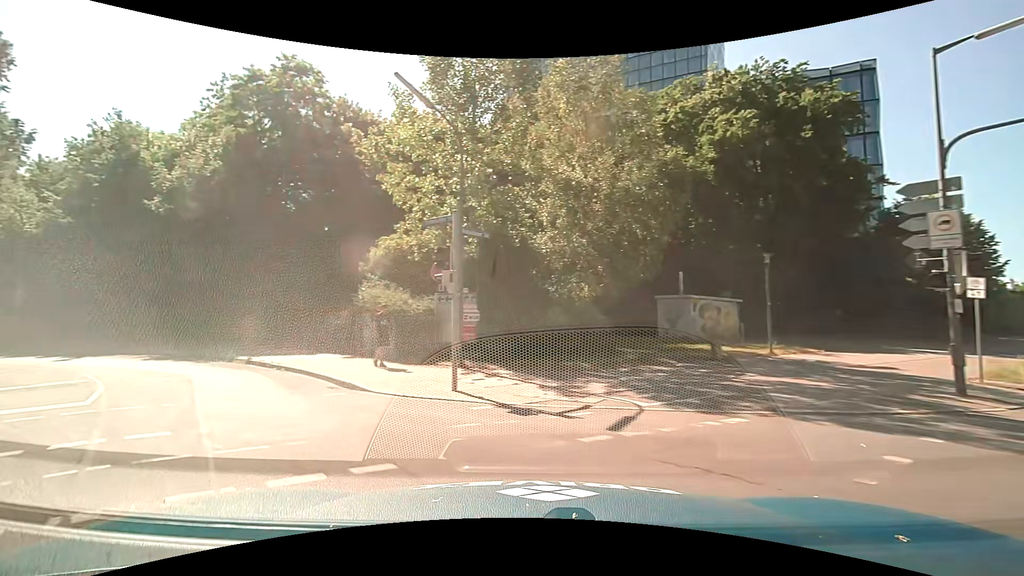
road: tertiary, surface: asphalt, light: Day
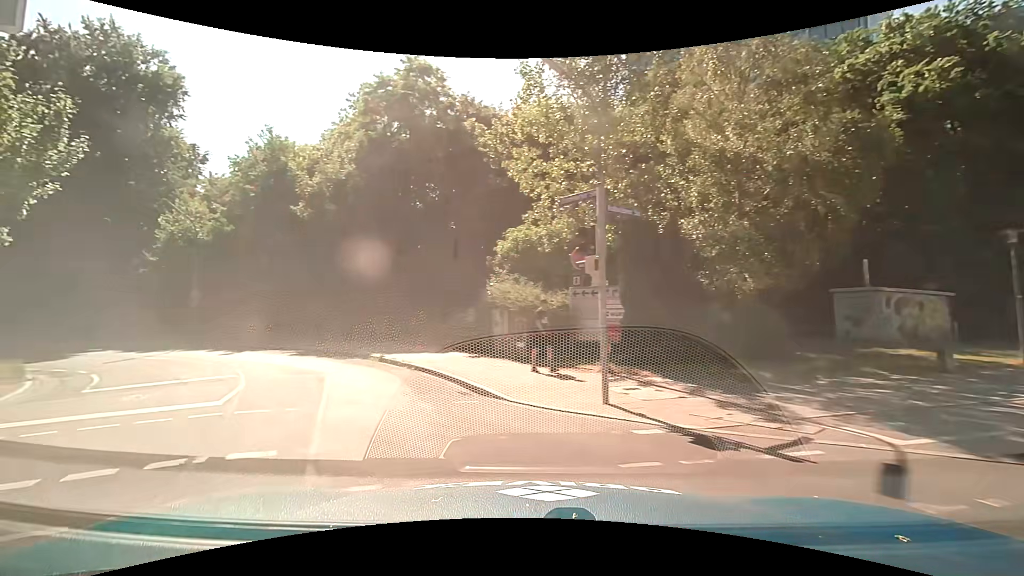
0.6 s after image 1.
(-0.2, +2.1) m; -13°
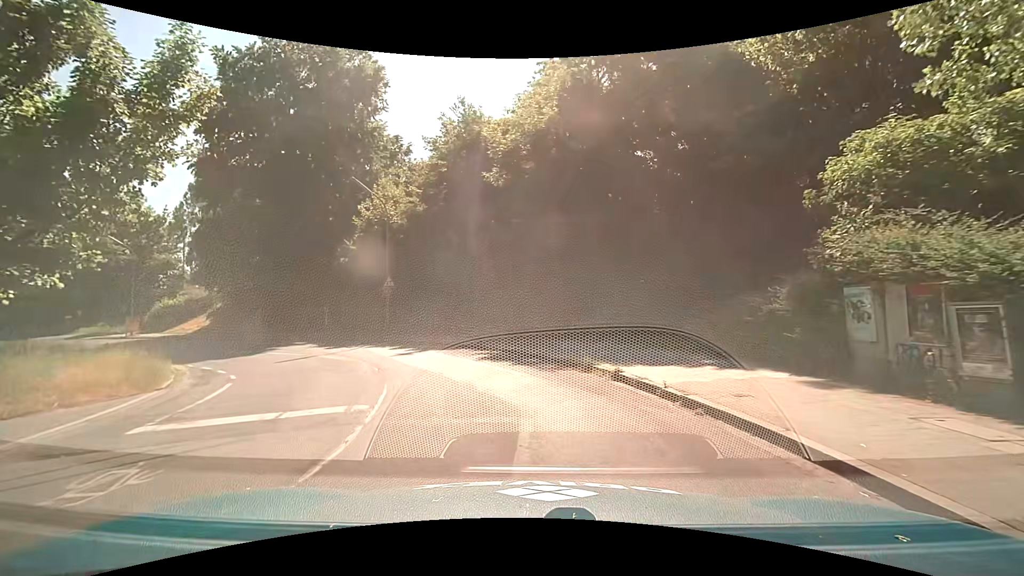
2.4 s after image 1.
(-2.4, +8.0) m; -24°
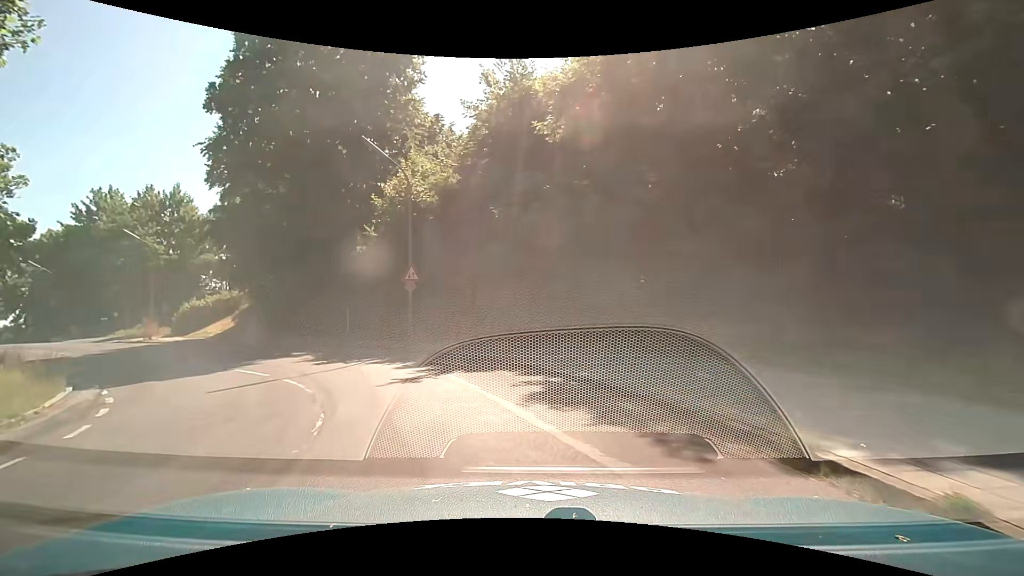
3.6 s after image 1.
(-0.3, +6.9) m; -6°
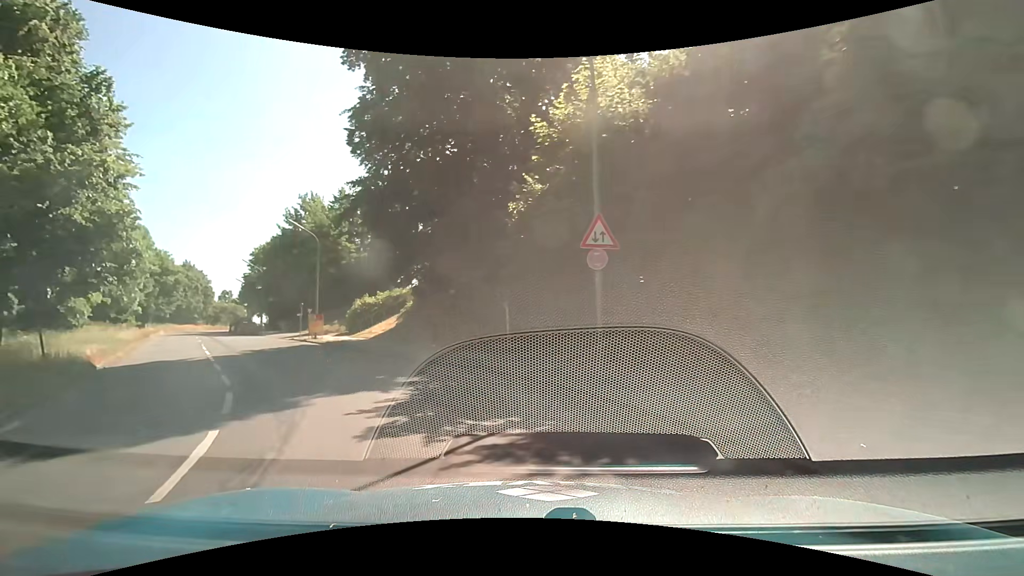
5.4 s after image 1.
(-1.8, +10.5) m; -21°
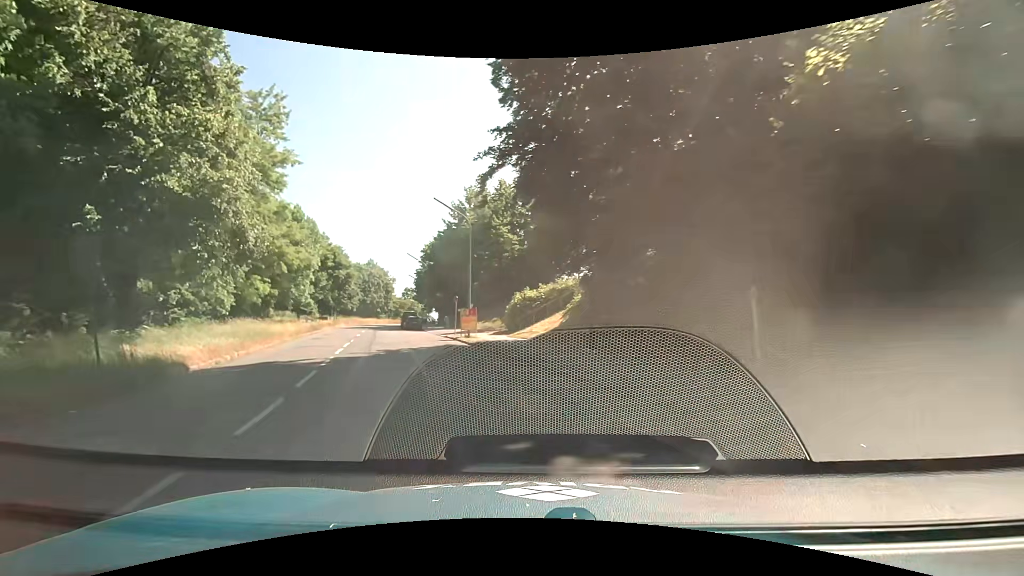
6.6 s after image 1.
(-1.2, +7.6) m; -18°
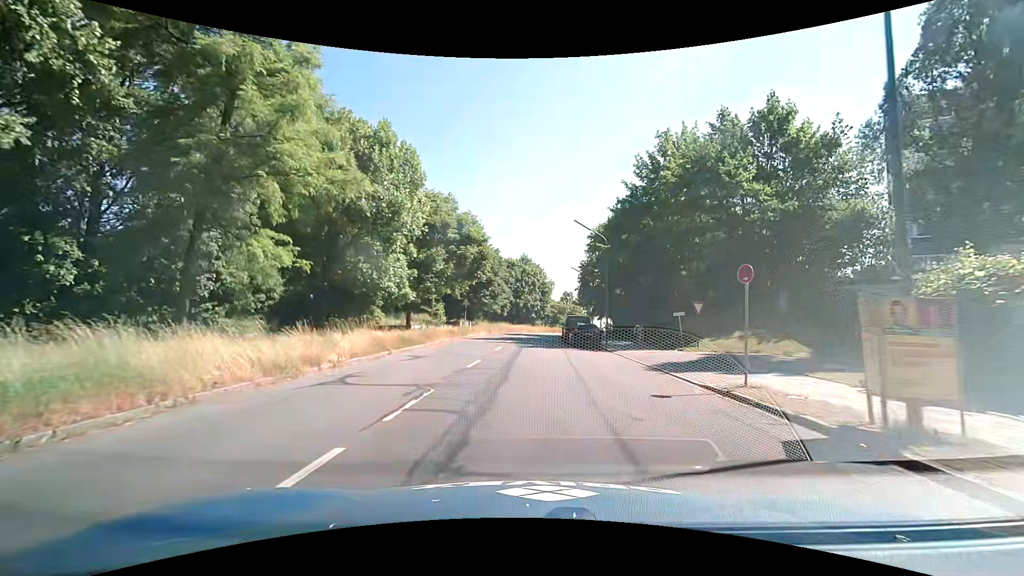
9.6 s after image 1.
(-6.0, +22.2) m; -19°
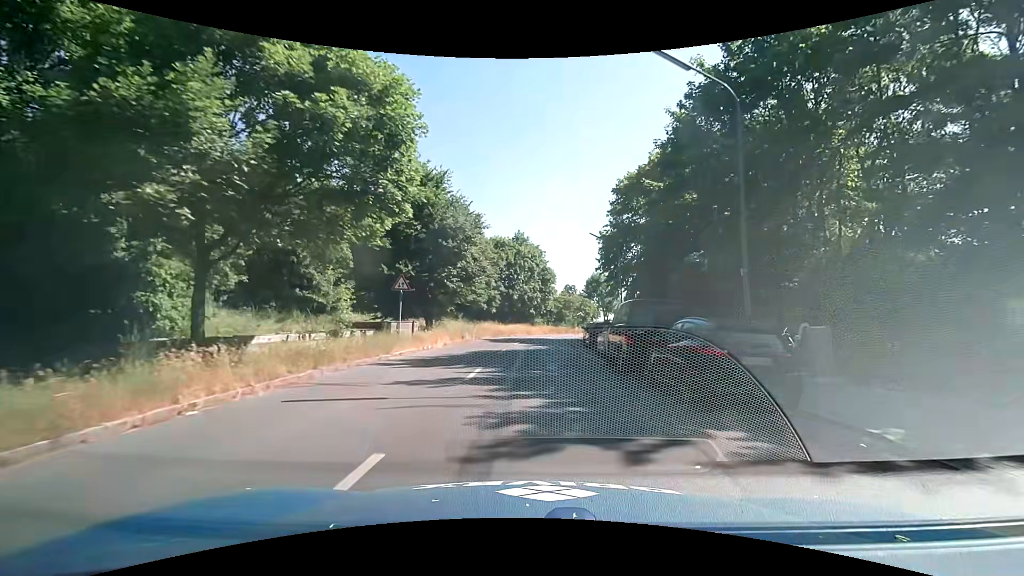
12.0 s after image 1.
(-0.2, +21.8) m; 0°
(0, +10) (0, +20) (+1, +30) (+2, +40) (+3, +50) (+5, +60) (+8, +69) (+12, +78) (+17, +87) (+22, +96) m
